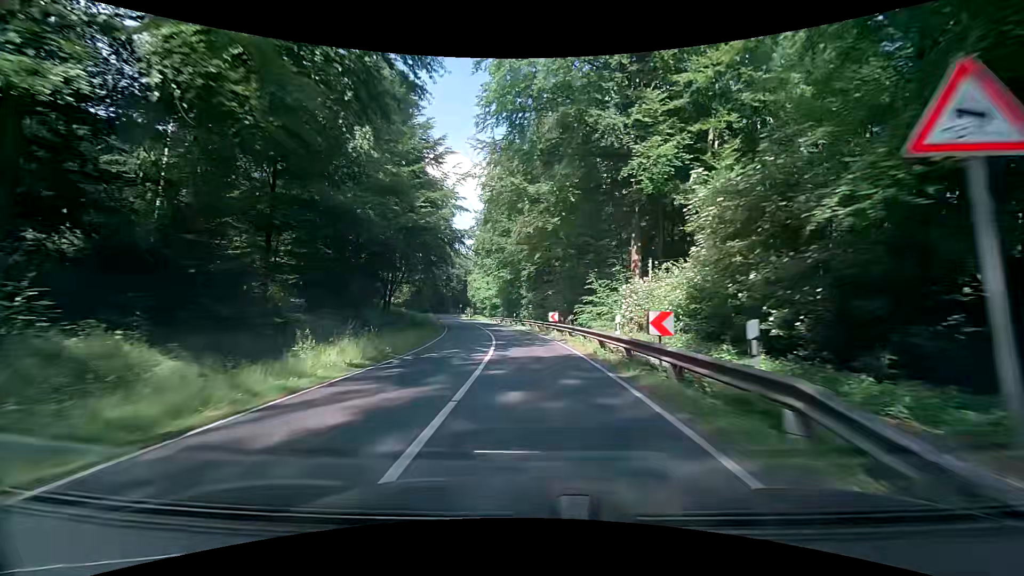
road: secondary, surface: asphalt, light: Day
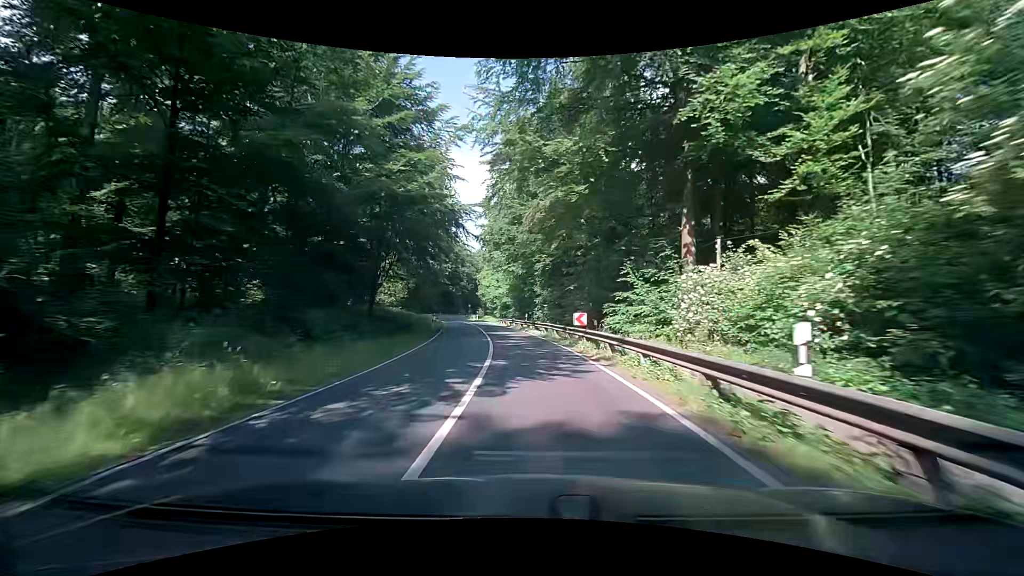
(-0.1, +9.3) m; -1°
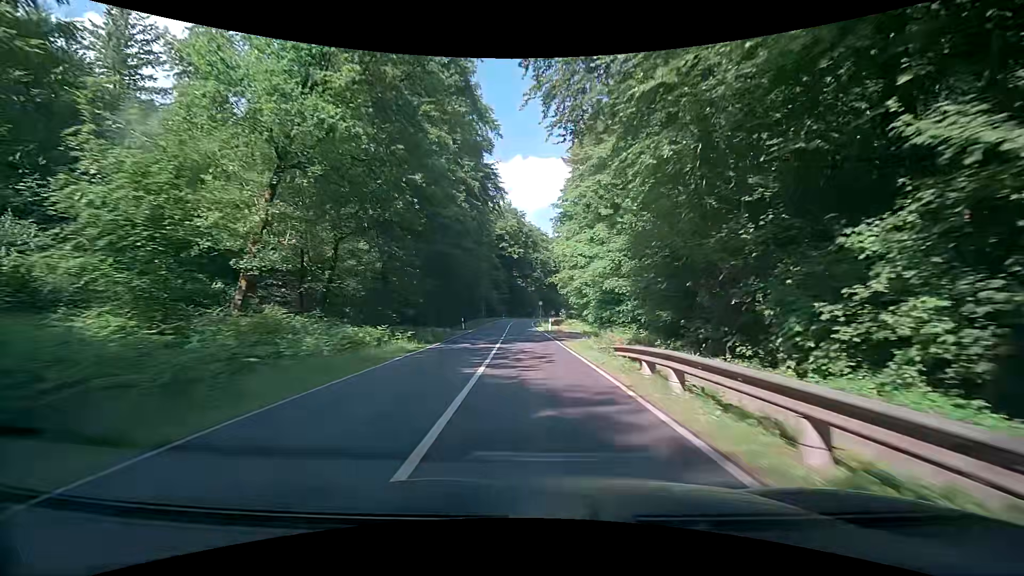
(-4.1, +46.5) m; -10°
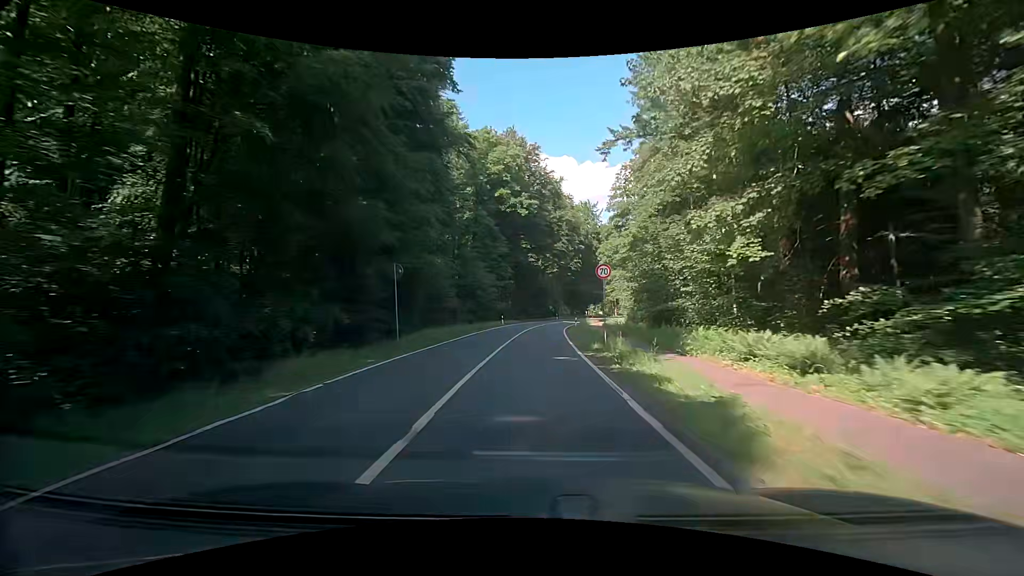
(-1.2, +50.1) m; -3°
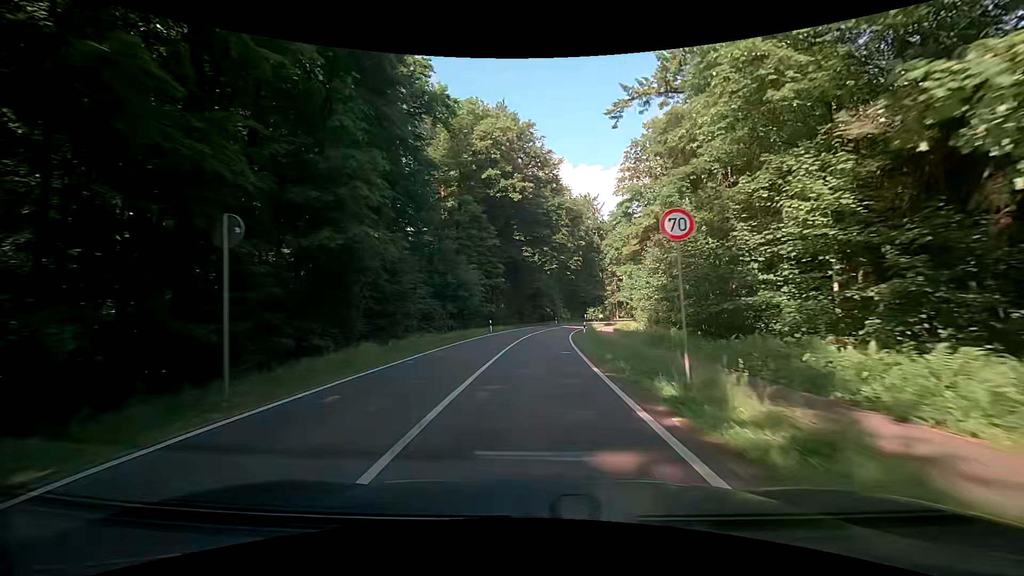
(+0.3, +10.4) m; +2°
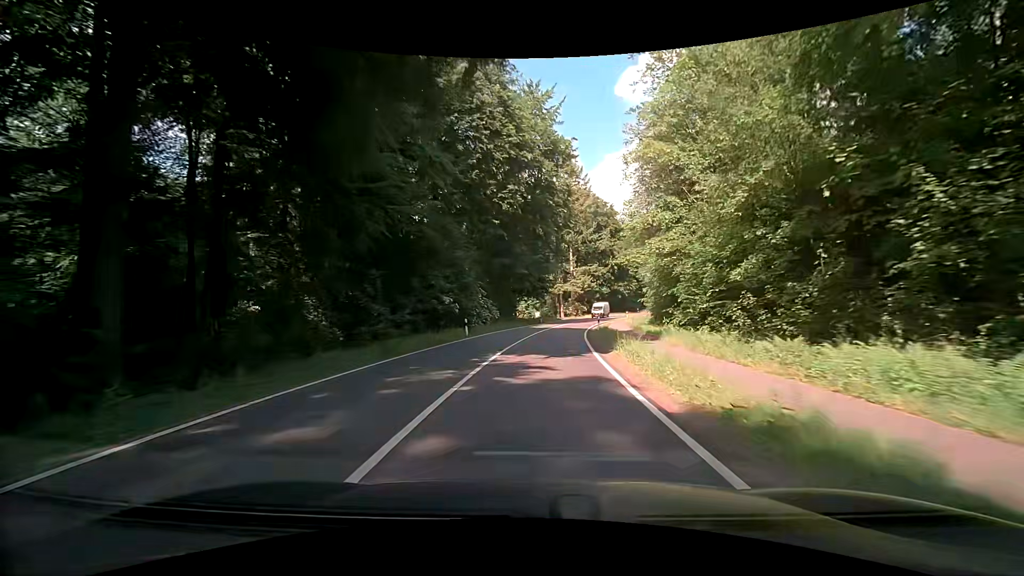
(+2.6, +52.0) m; +9°
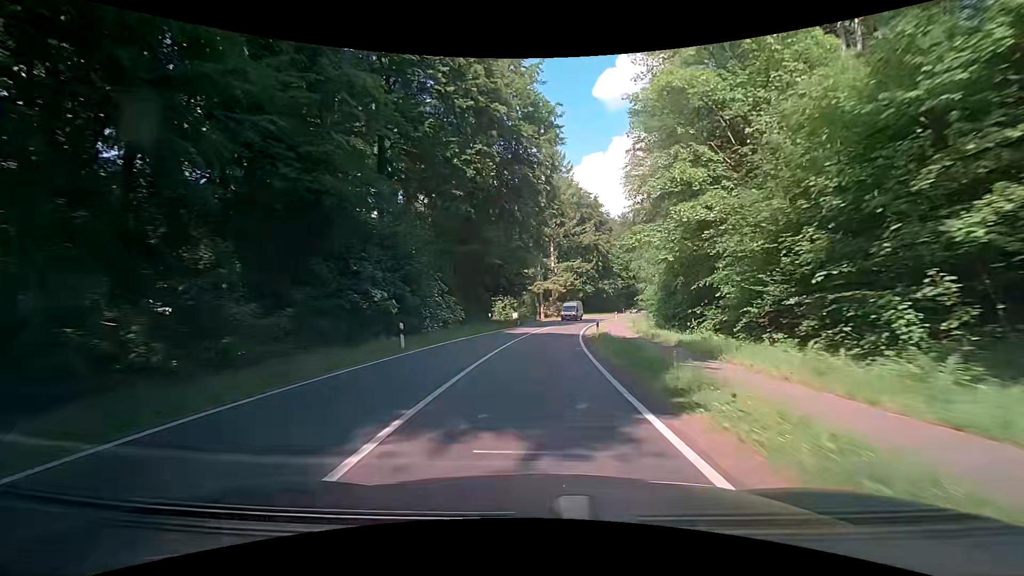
(+0.2, +10.5) m; +2°
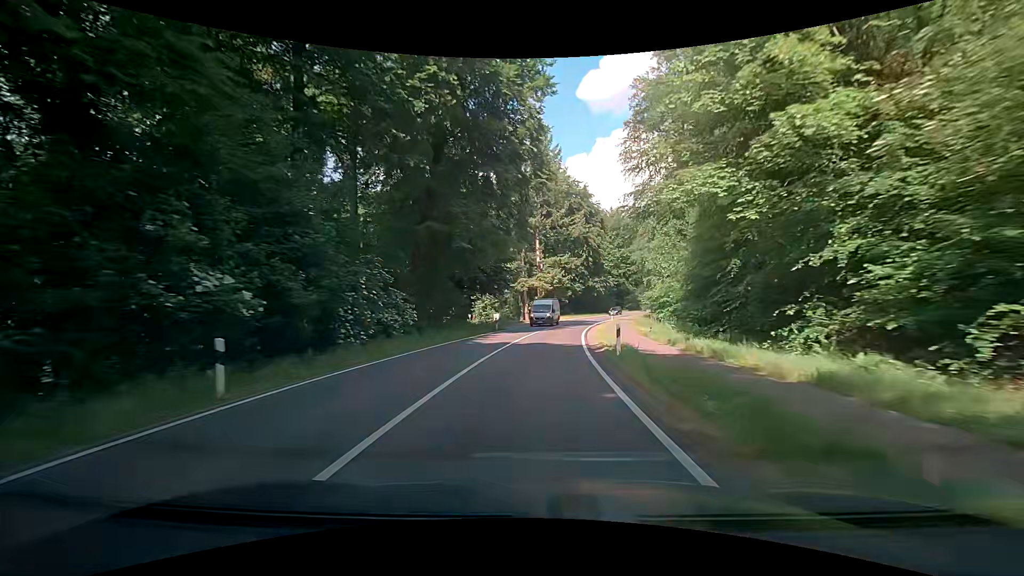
(+0.2, +10.5) m; +2°
(0, +10) (+1, +20) (+2, +30) (+3, +40) (+4, +50) (+6, +60) (+9, +69) (+12, +79) (+15, +88) (+19, +98) m
